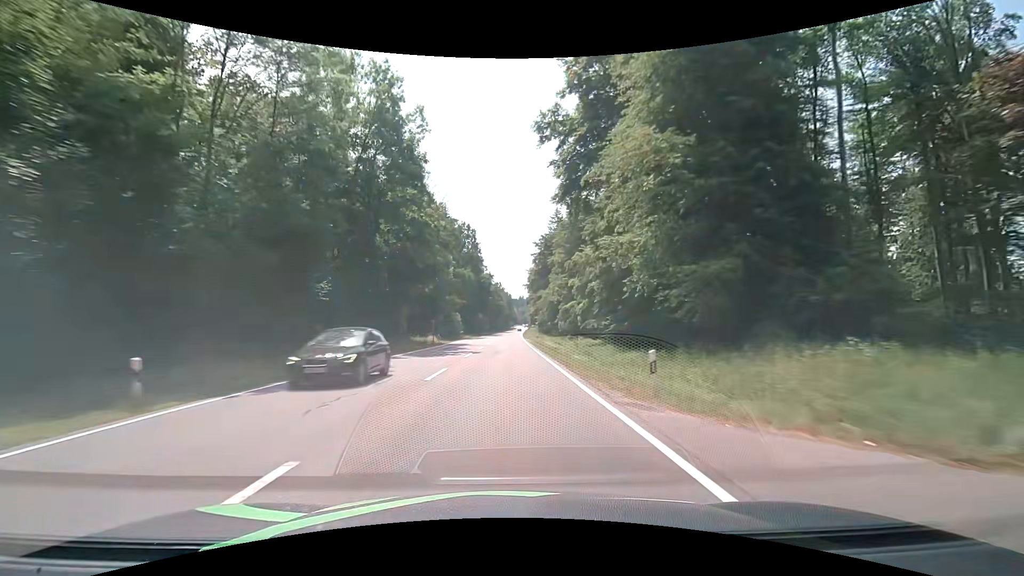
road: secondary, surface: asphalt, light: Day
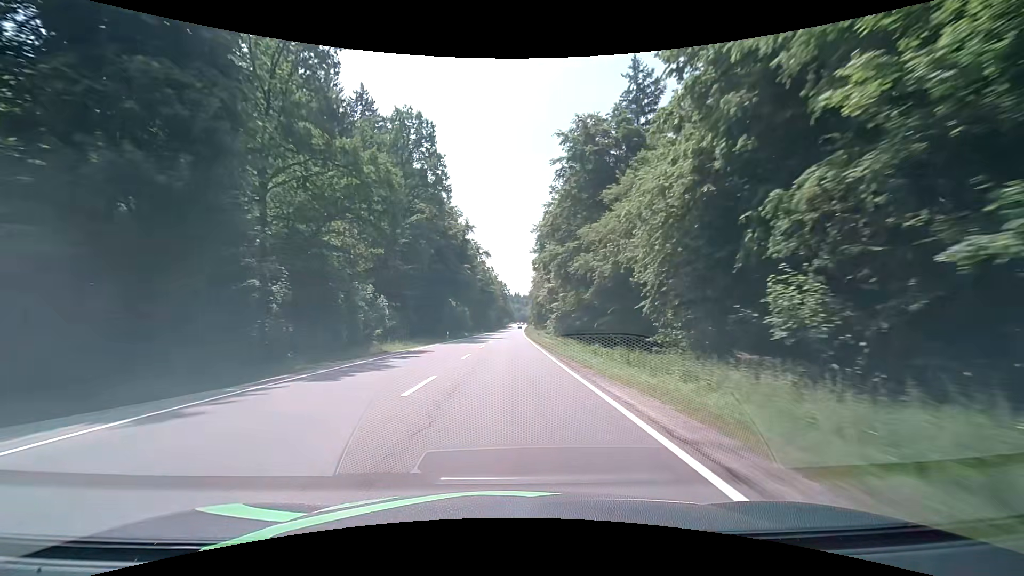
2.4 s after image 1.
(+0.2, +63.3) m; +1°
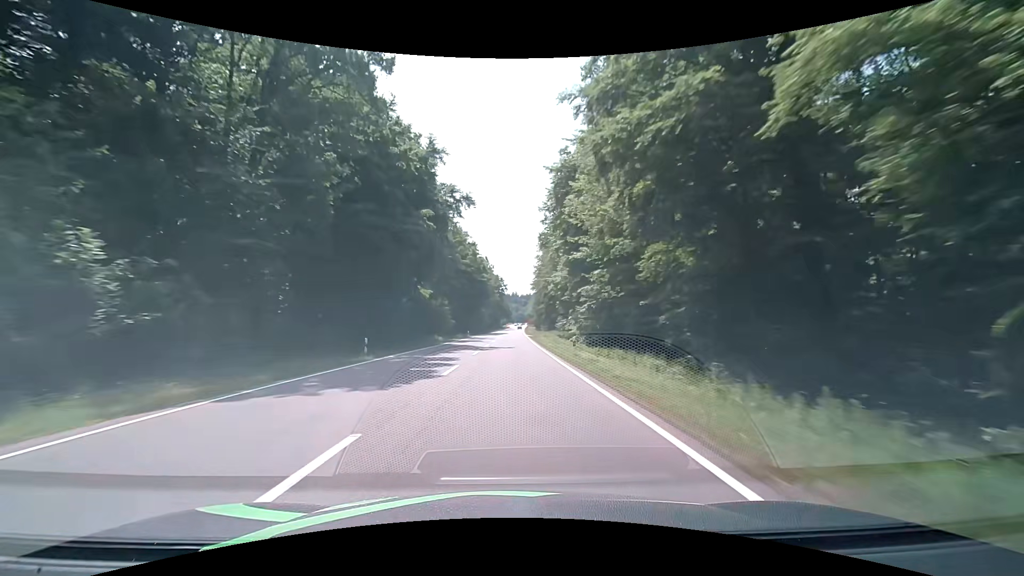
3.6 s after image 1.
(0.0, +31.7) m; 0°
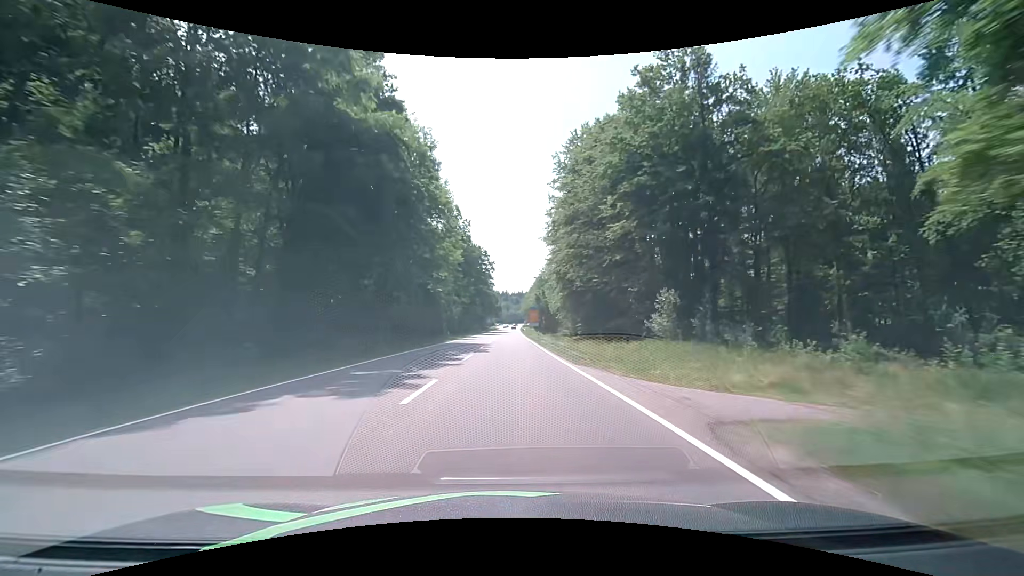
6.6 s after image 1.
(+0.8, +77.3) m; +1°
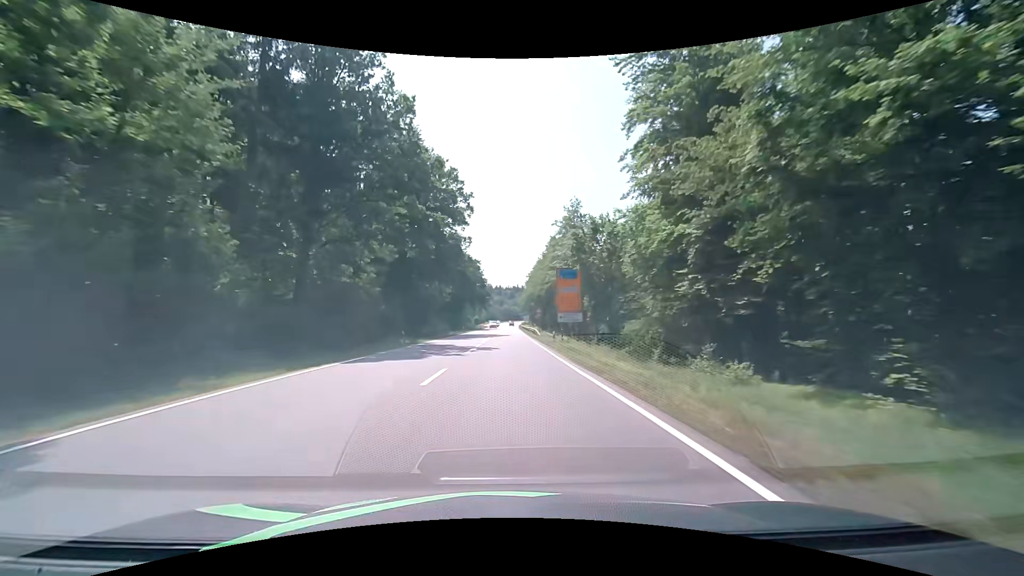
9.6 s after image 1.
(+1.0, +69.1) m; +1°
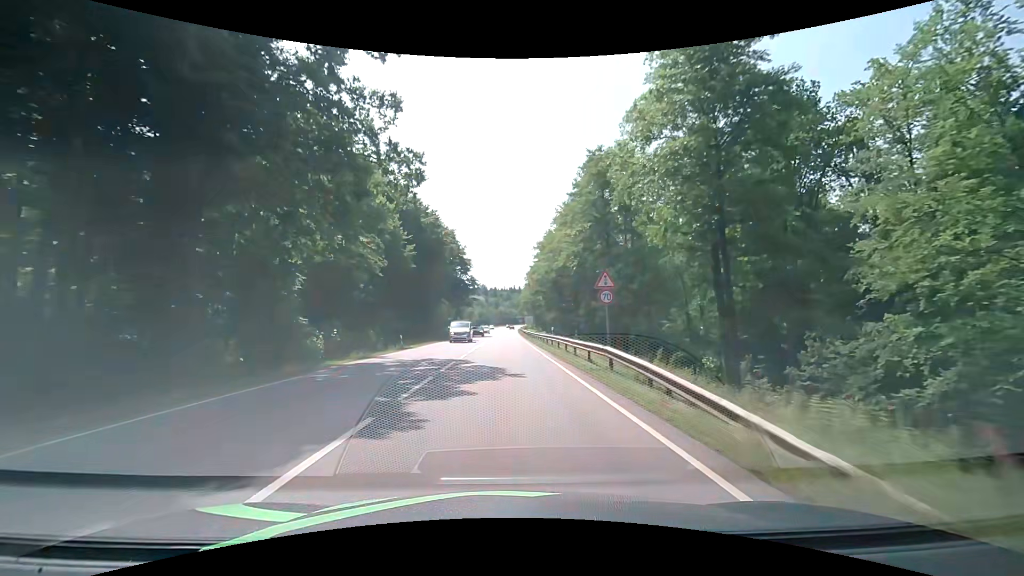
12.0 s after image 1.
(+0.7, +43.6) m; +1°
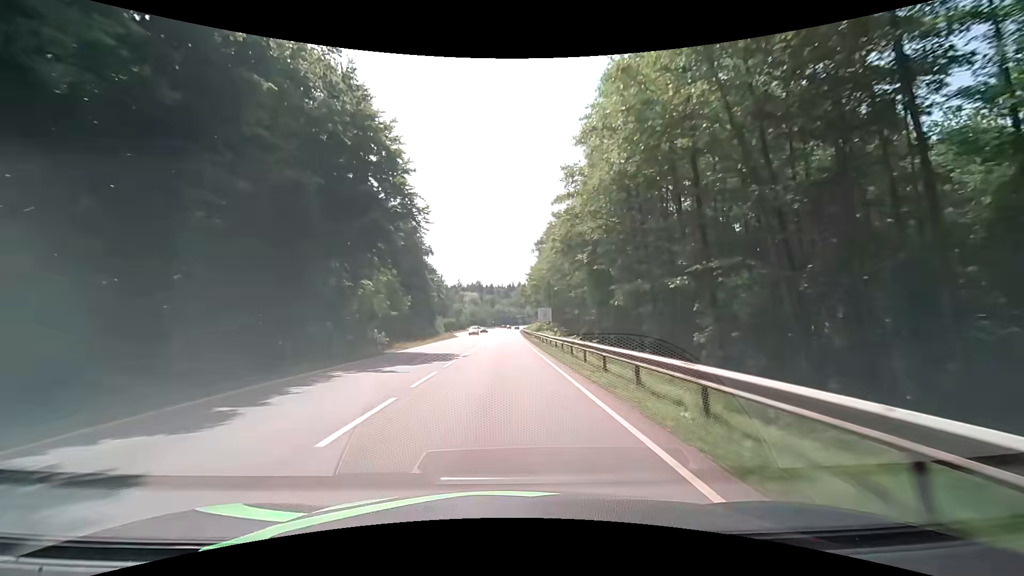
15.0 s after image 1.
(+0.4, +51.8) m; 0°
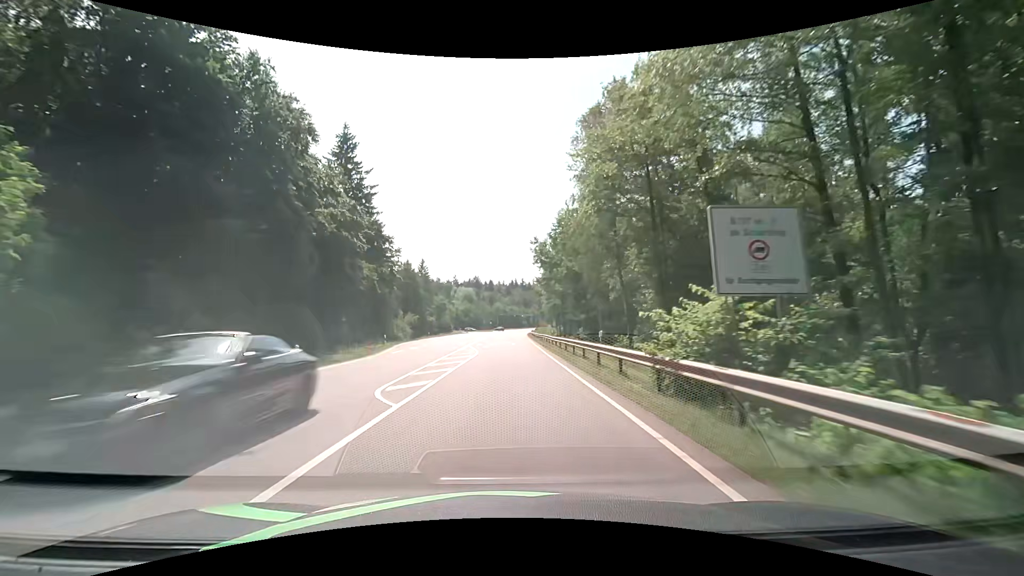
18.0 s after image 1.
(+0.4, +53.0) m; +1°
(0, +10) (0, +20) (0, +30) (0, +40) (0, +50) (0, +60) (0, +70) (+1, +80) (+1, +90) (+1, +100) m
